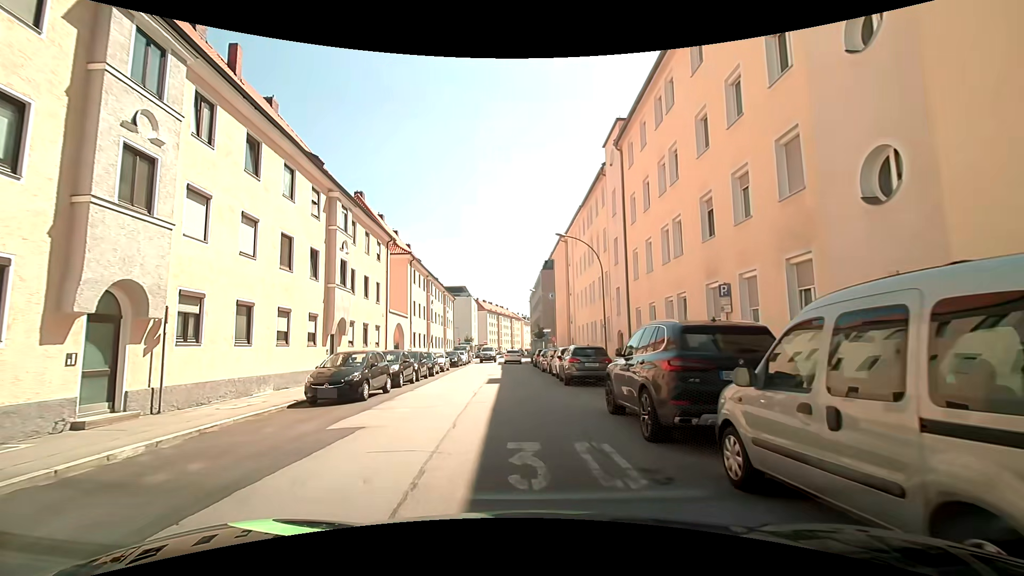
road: tertiary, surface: asphalt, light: Day
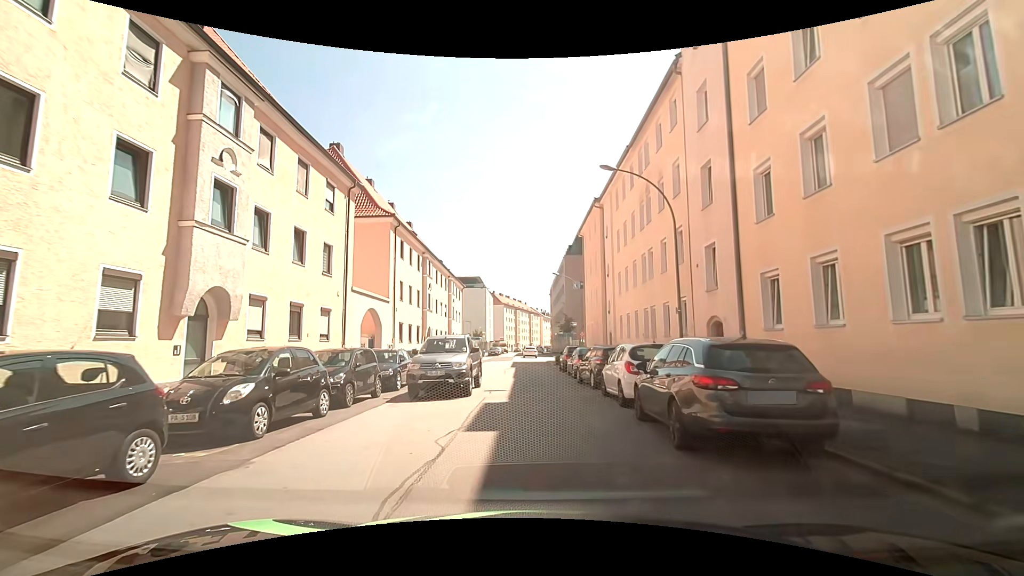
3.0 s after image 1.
(-0.4, +12.0) m; -2°
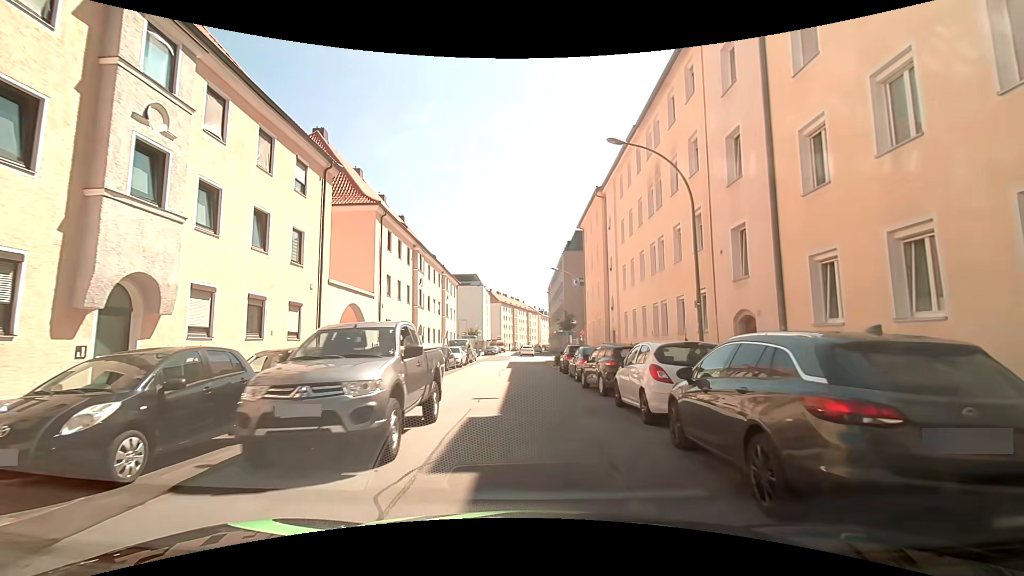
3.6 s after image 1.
(0.0, +2.6) m; -1°
(0, +10) (0, +20) (0, +30) (0, +40) (0, +50) (0, +60) (0, +70) (0, +80) (0, +90) (0, +100) m
